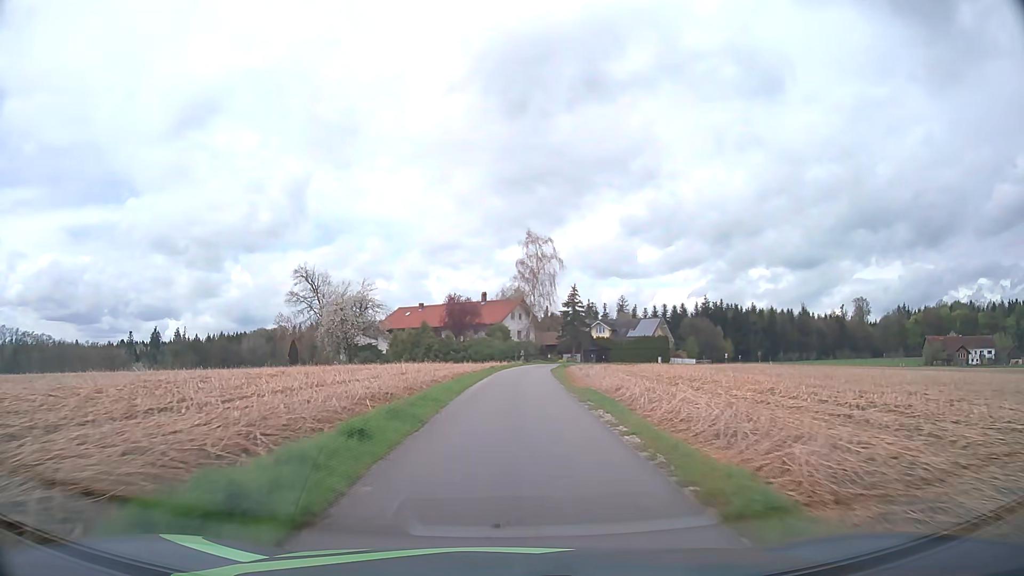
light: Day
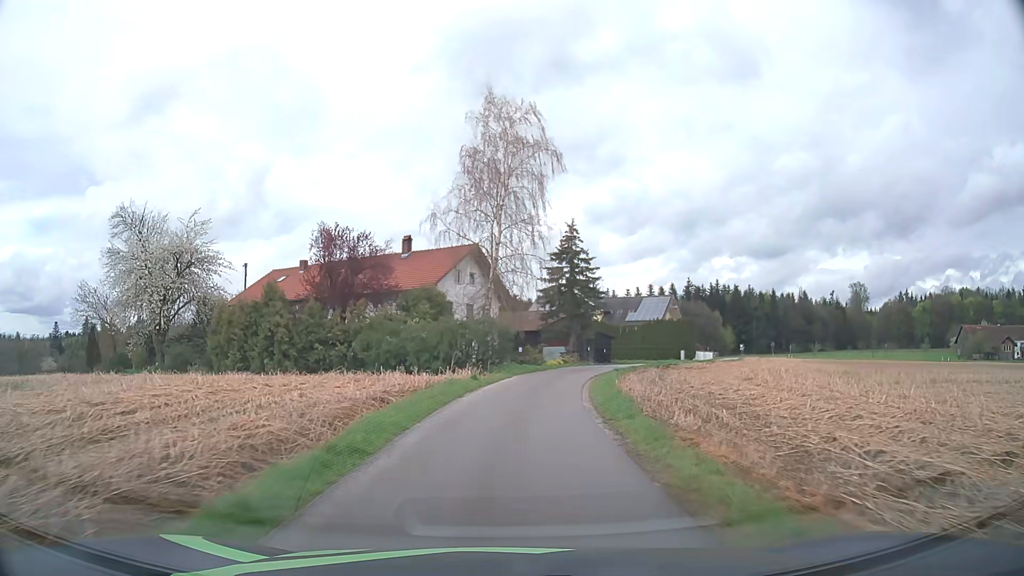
(+1.2, +41.6) m; +3°
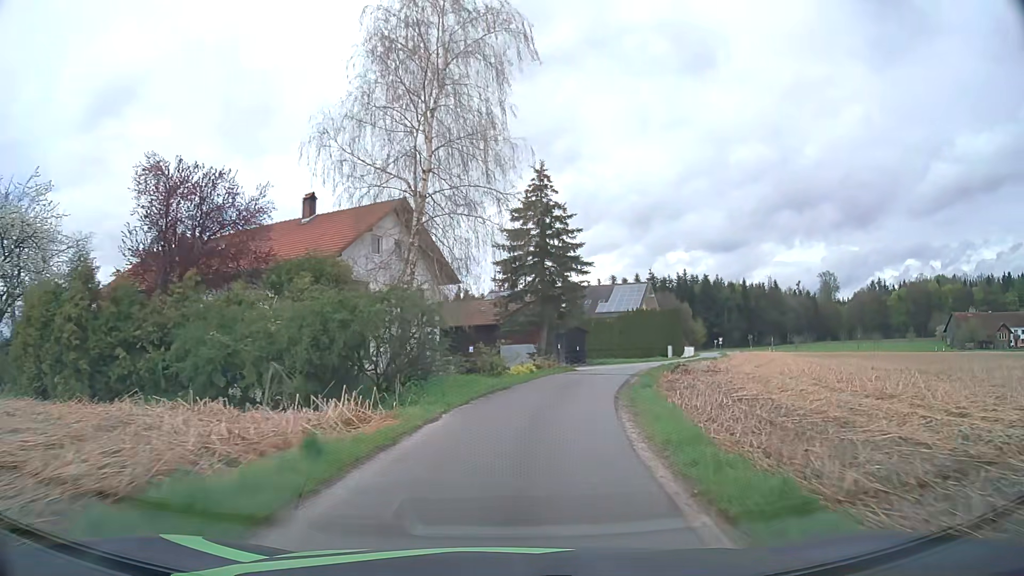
(+0.4, +15.3) m; +4°
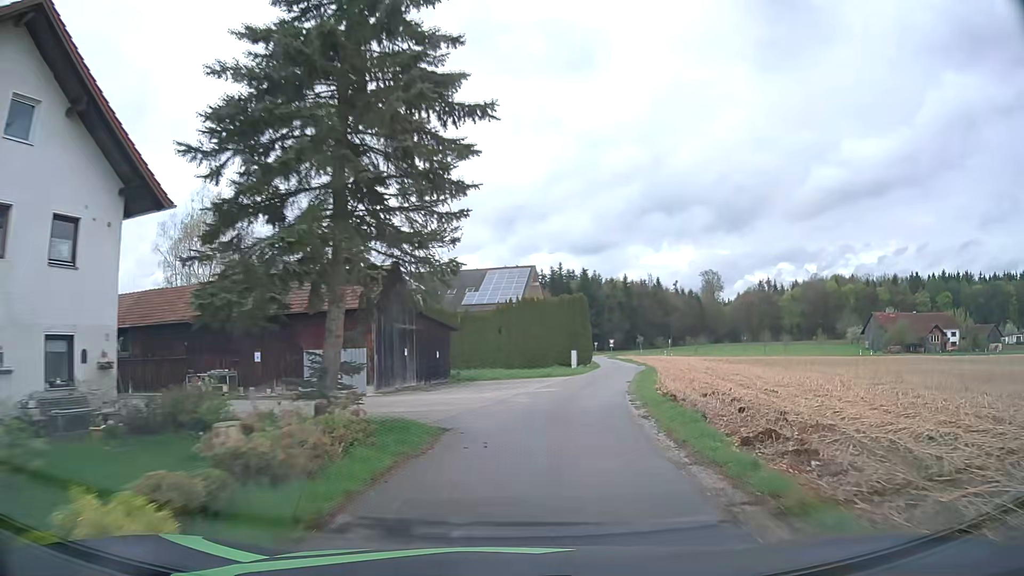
(+1.9, +22.4) m; +11°
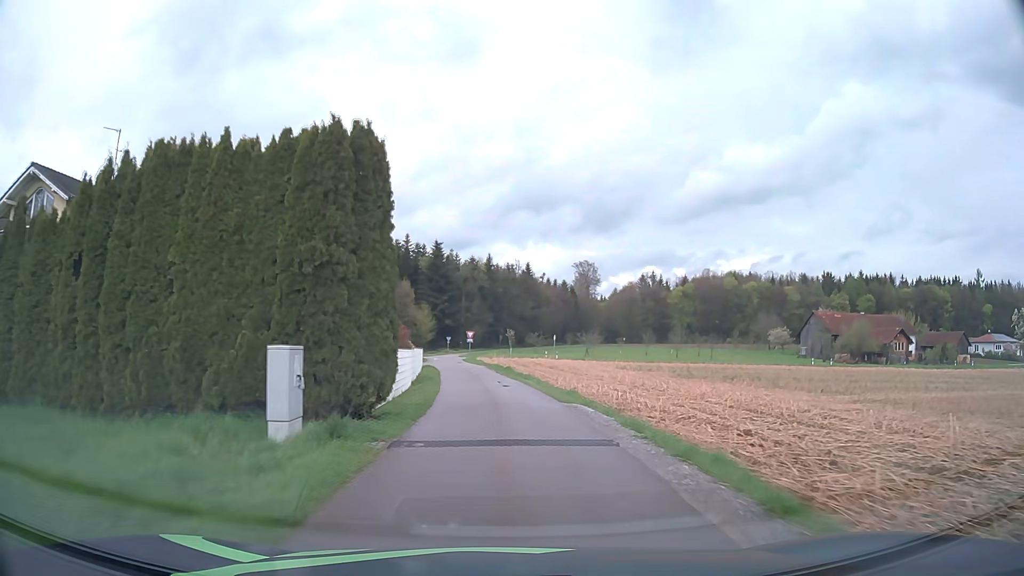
(+6.1, +38.2) m; +13°
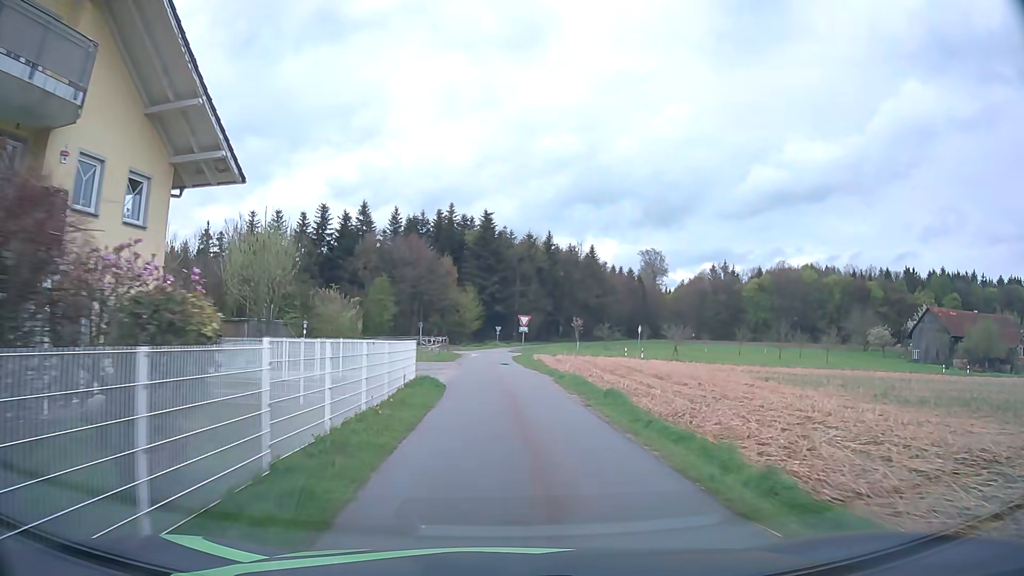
(-0.9, +23.1) m; -5°
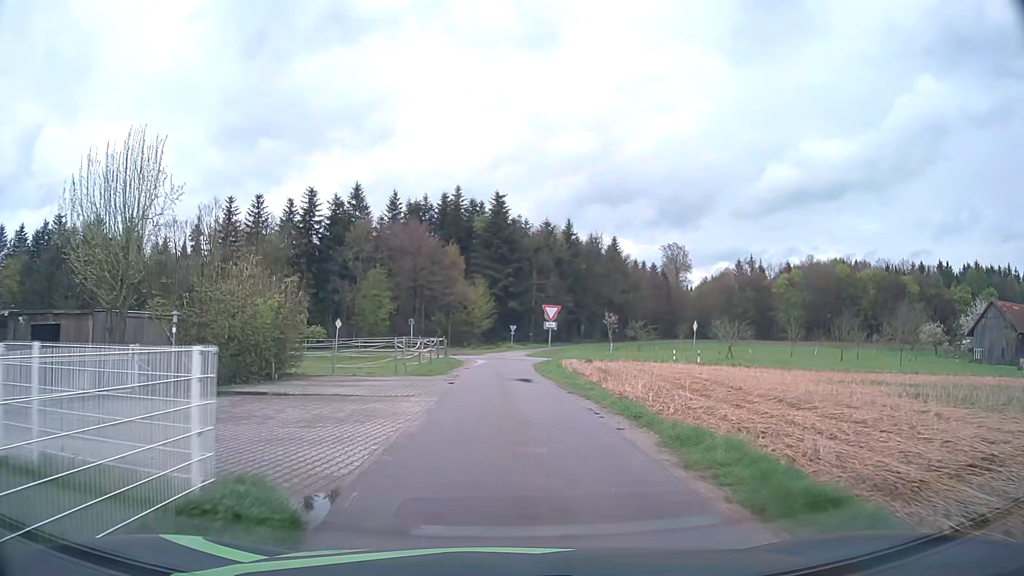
(-0.1, +14.3) m; -1°
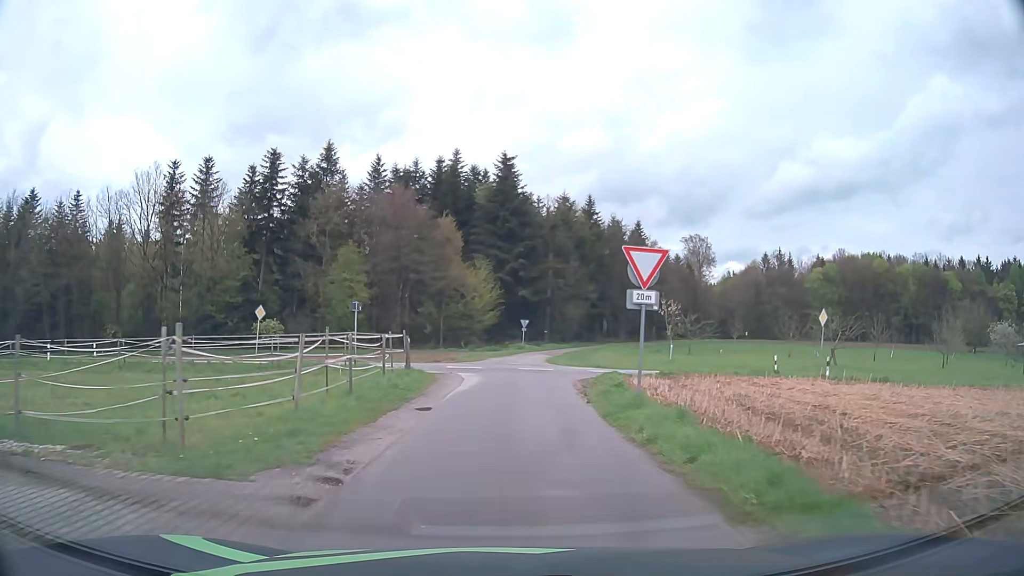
(-0.2, +19.5) m; -1°
(0, +10) (+1, +20) (-1, +30) (-10, +32) (-20, +33) (-30, +33) (-40, +33) (-50, +33) (-60, +34) (-70, +36) m
